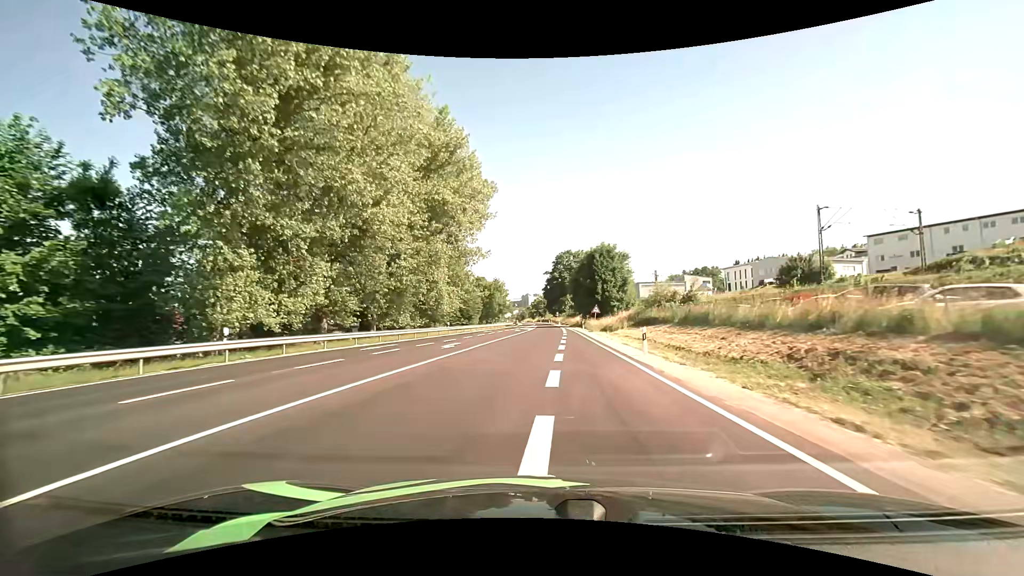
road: primary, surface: asphalt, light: Day
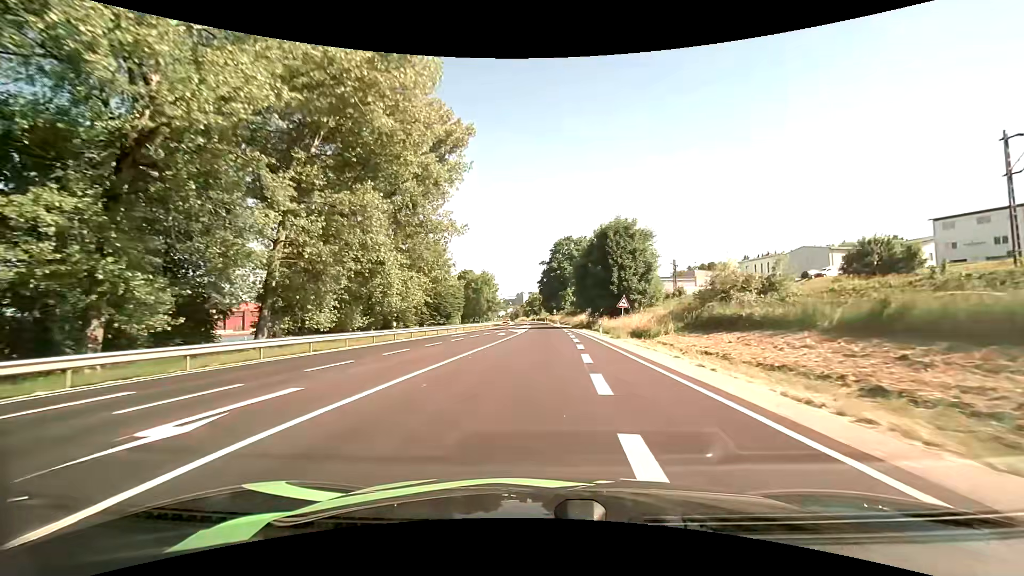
(+0.1, +19.3) m; 0°
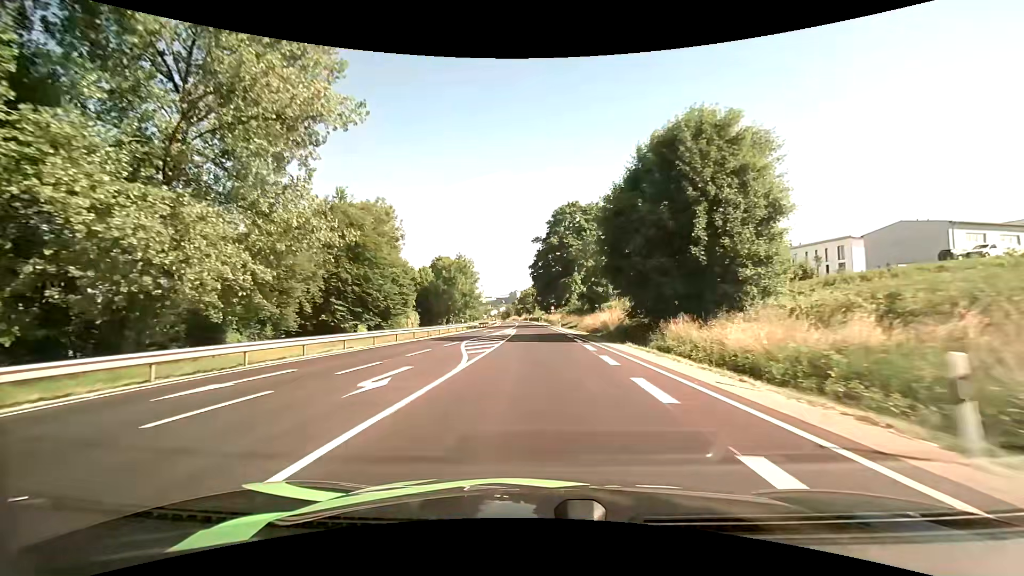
(+0.4, +31.1) m; +1°
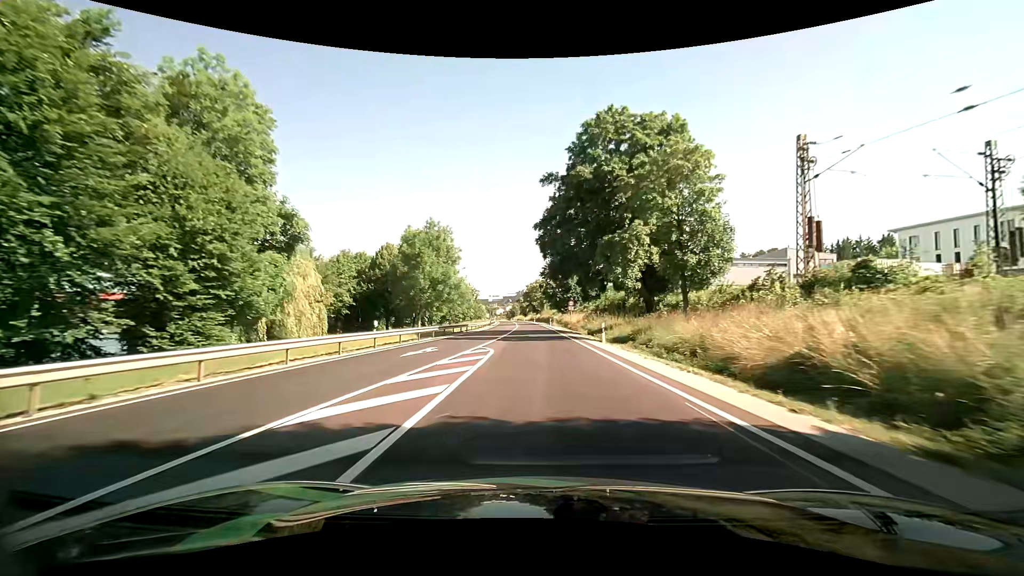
(-0.4, +33.2) m; -1°
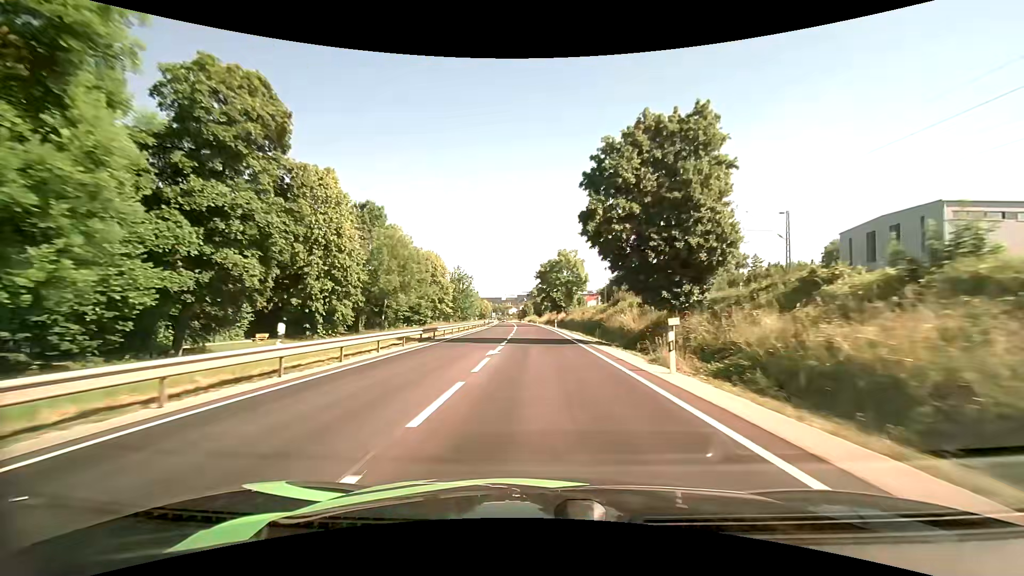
(-1.1, +60.6) m; -2°
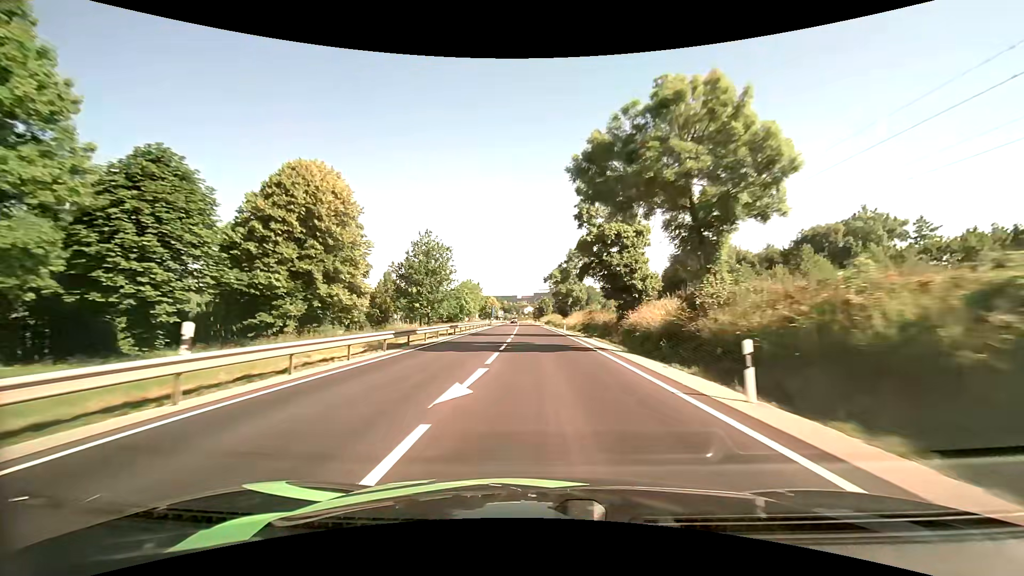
(-0.9, +52.6) m; -2°
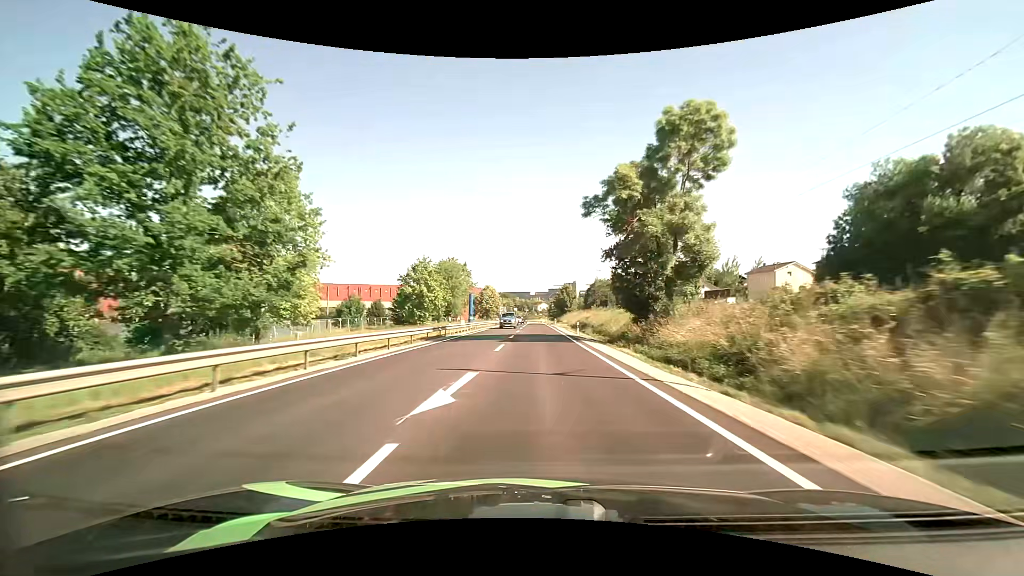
(-0.9, +55.1) m; -2°
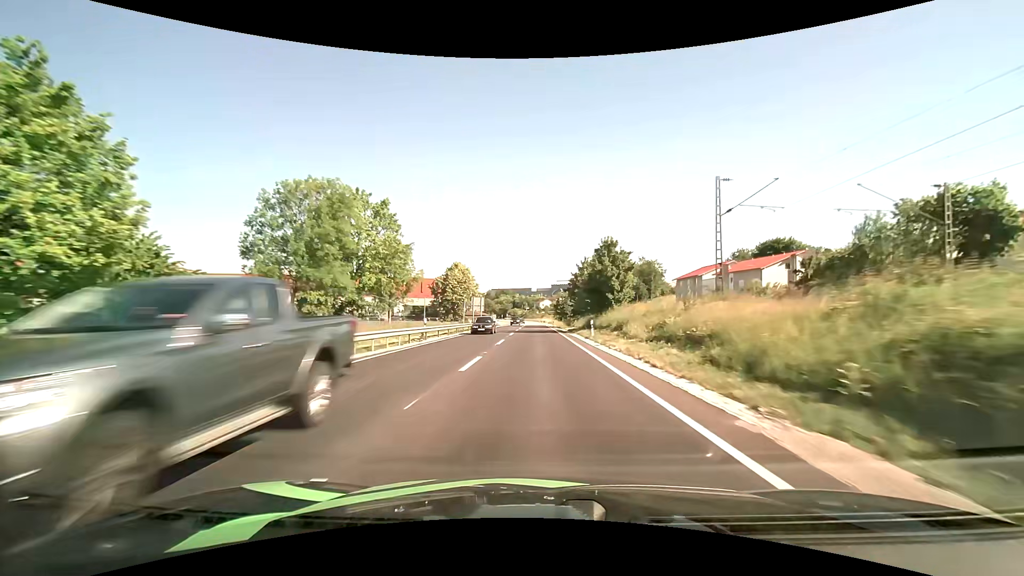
(-0.2, +55.9) m; 0°
(0, +10) (0, +20) (0, +30) (0, +40) (0, +50) (0, +60) (0, +70) (-1, +80) (-1, +90) (-1, +100) m
